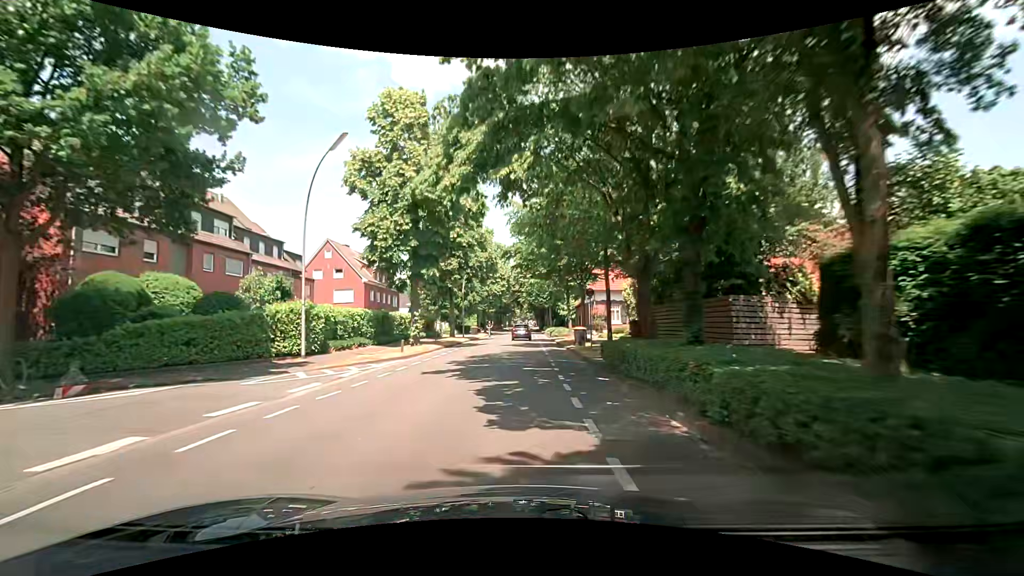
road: secondary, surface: asphalt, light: Day
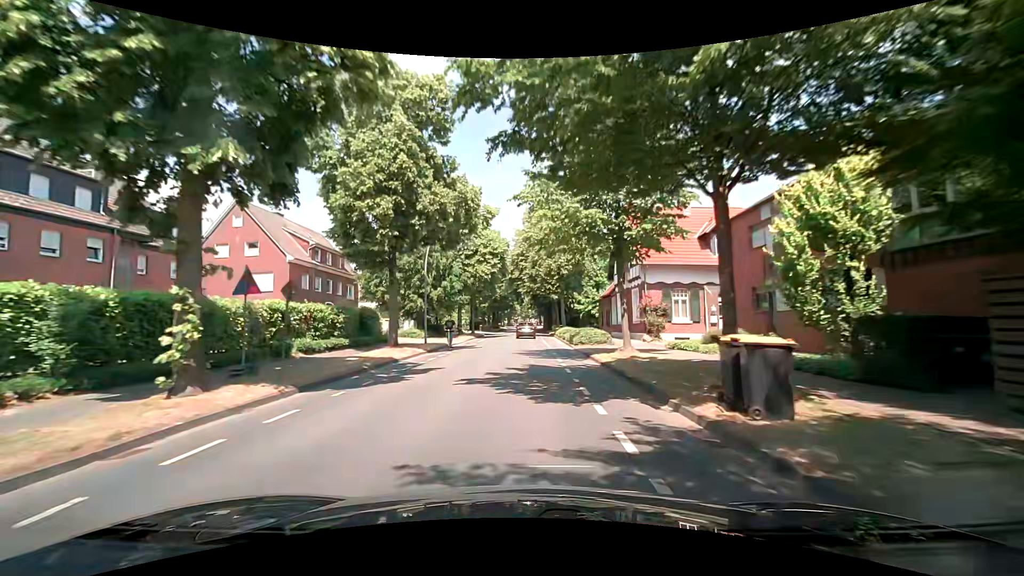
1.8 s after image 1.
(-0.1, +21.2) m; +1°
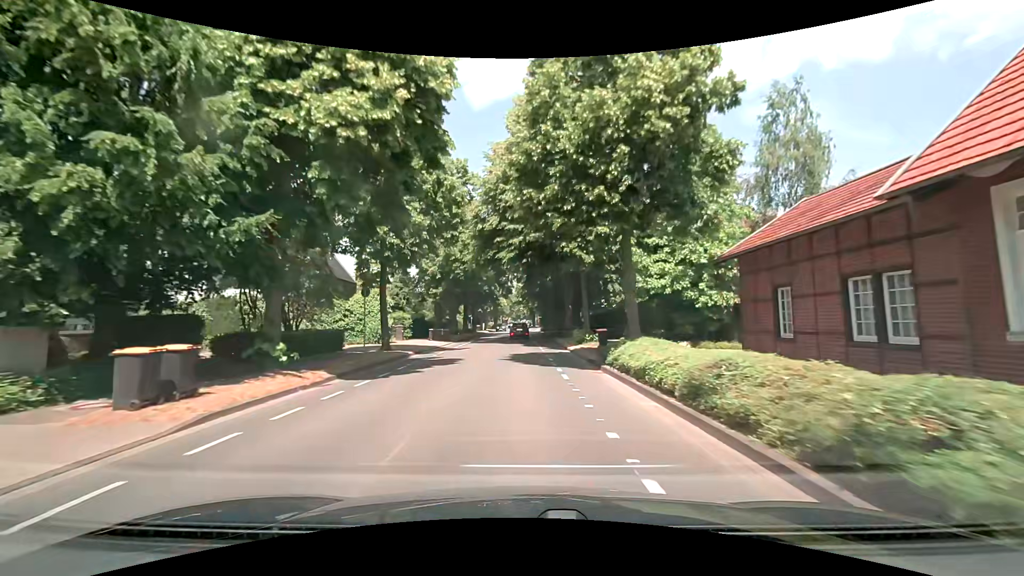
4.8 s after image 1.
(-0.1, +34.6) m; 0°
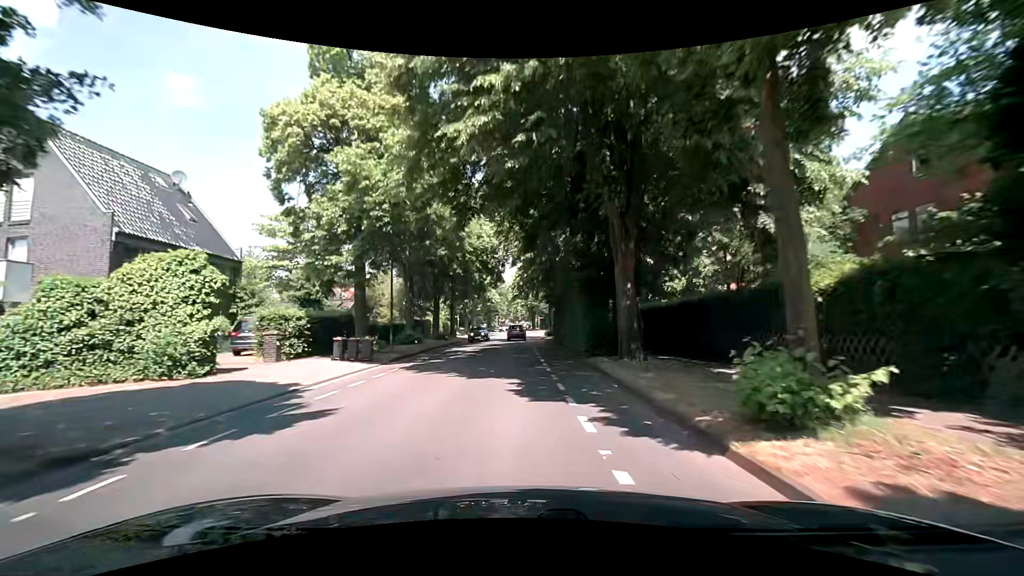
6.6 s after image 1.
(0.0, +20.3) m; 0°
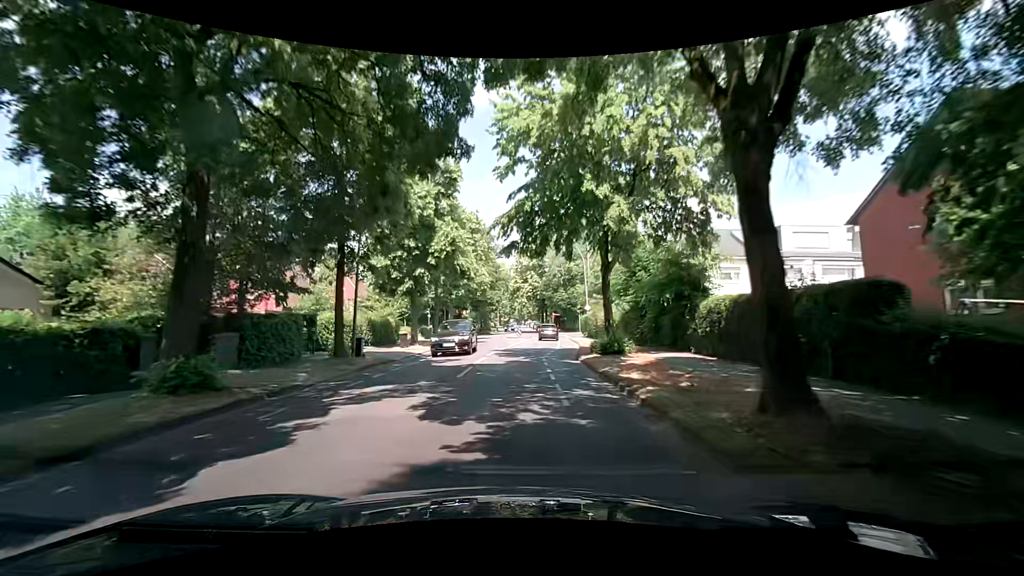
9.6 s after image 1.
(0.0, +33.4) m; +1°
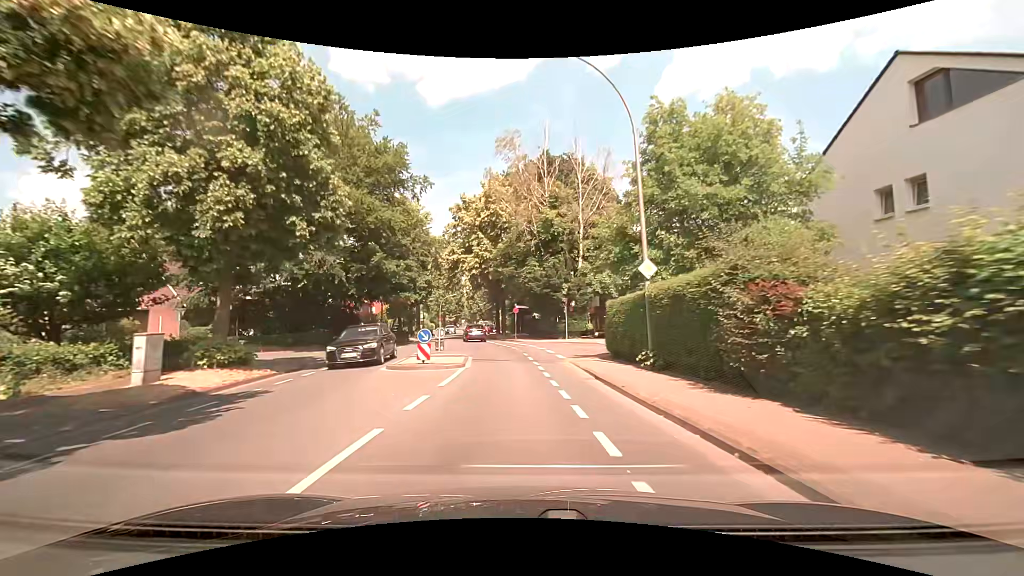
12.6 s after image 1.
(+0.2, +33.3) m; +5°
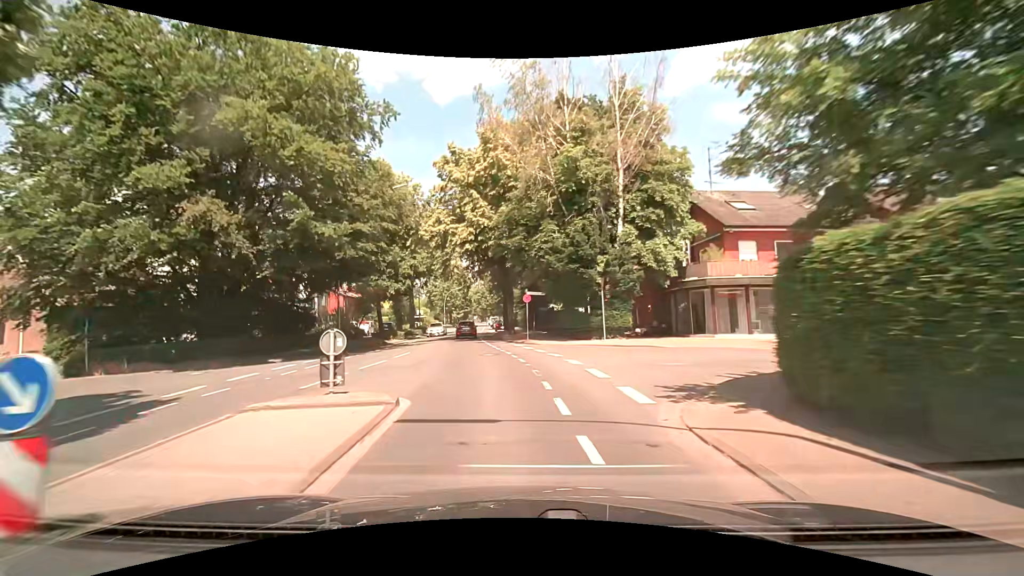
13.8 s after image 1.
(-0.2, +12.8) m; -2°
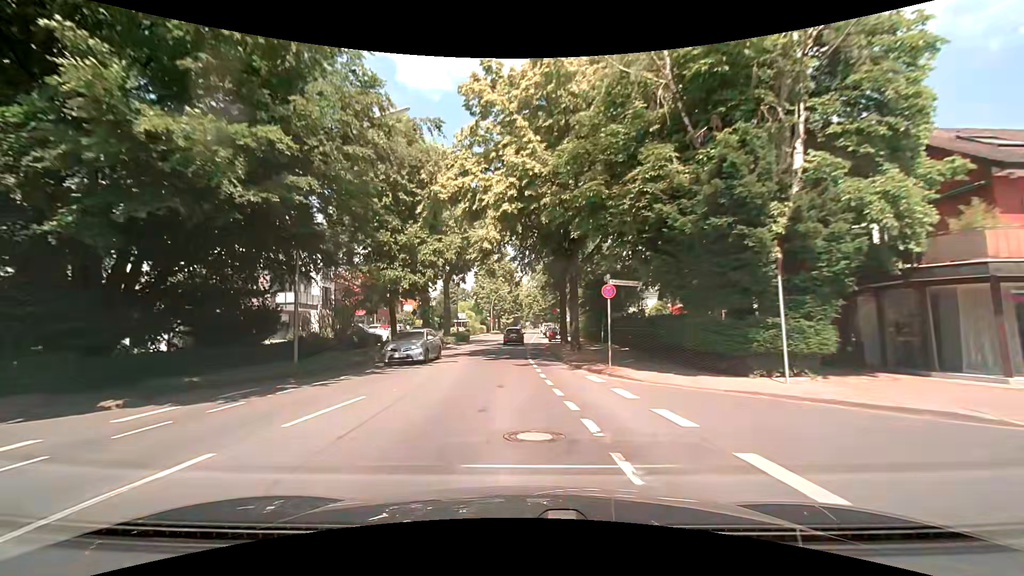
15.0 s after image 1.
(-0.6, +12.7) m; -6°
(0, +10) (-1, +20) (-1, +30) (-1, +40) (0, +50) (0, +60) (+1, +70) (+1, +80) (+1, +90) (+2, +100) m
